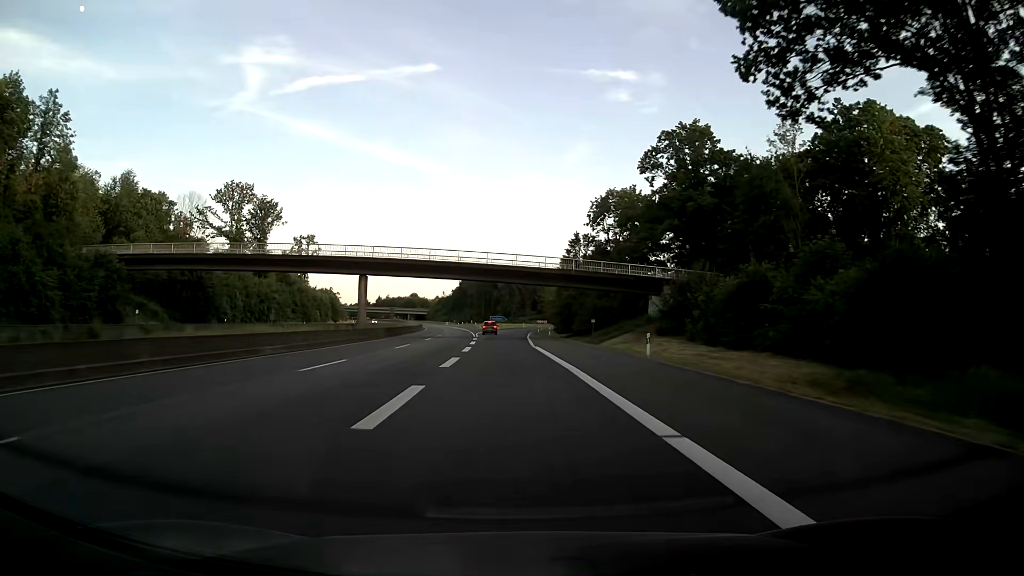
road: motorway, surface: asphalt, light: Day
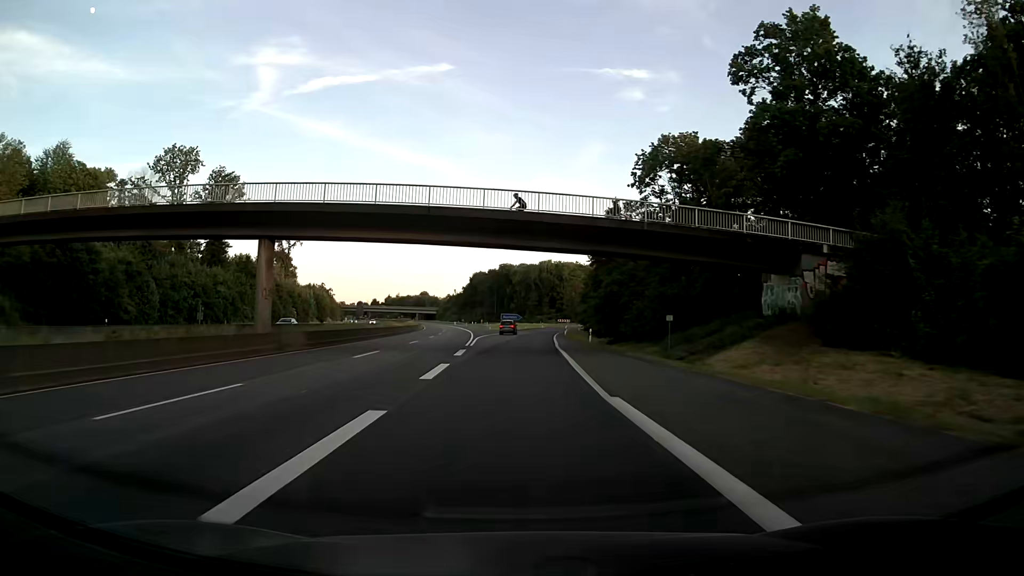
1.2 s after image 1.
(-0.2, +28.1) m; -1°
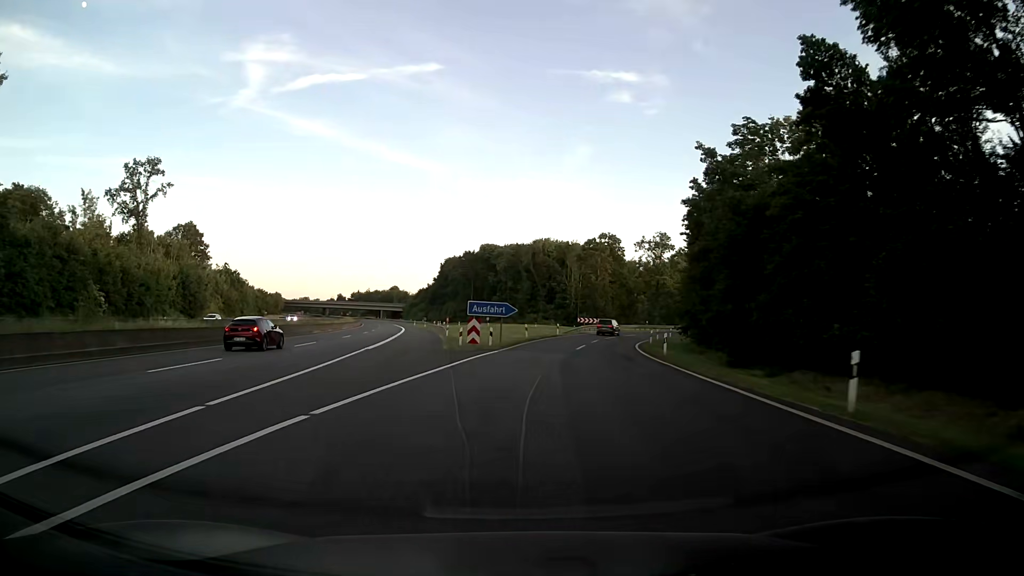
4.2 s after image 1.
(-0.4, +64.6) m; +1°
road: motorway_link
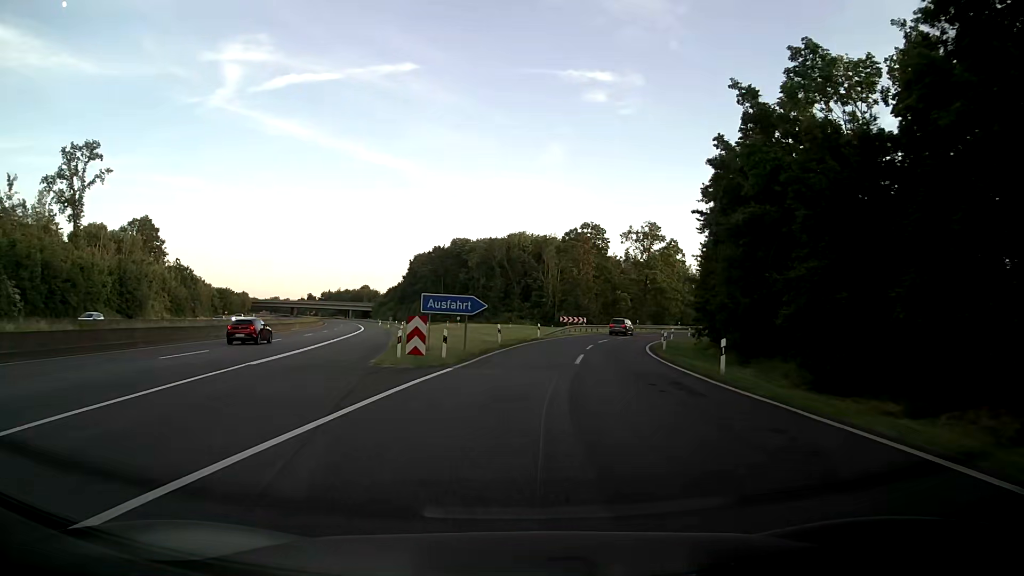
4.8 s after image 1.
(+0.2, +11.7) m; +2°
(0, +10) (+1, +20) (+2, +30) (+3, +40) (+6, +50) (+8, +59) (+12, +68) (+16, +77) (+21, +86) (+27, +94) m
